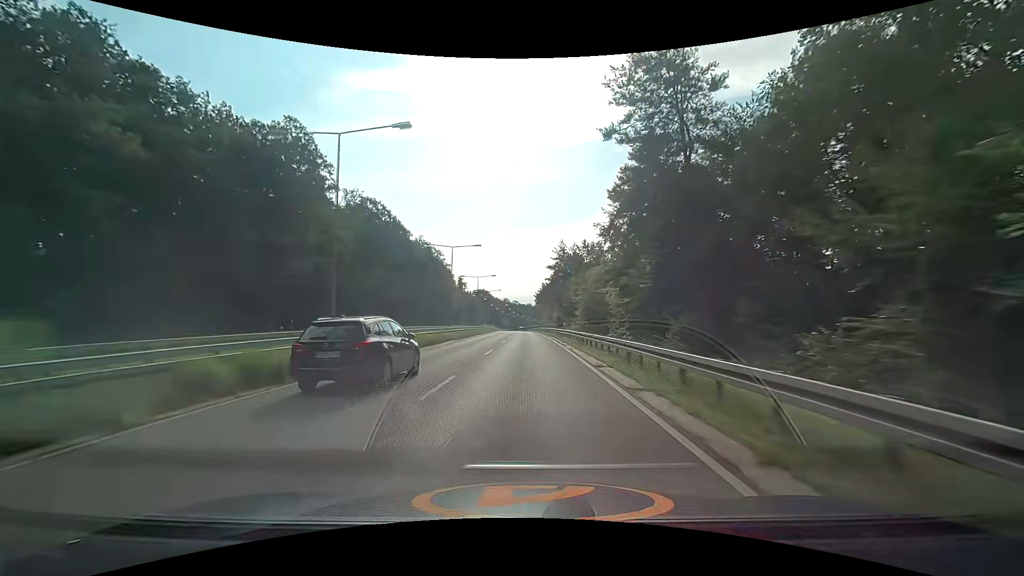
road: trunk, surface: asphalt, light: Day
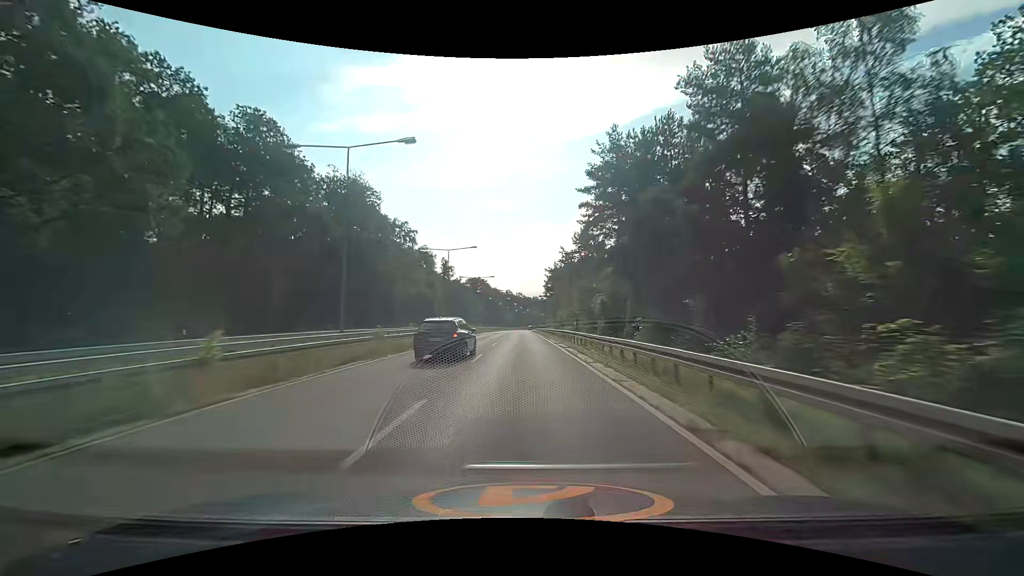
(-0.4, +63.4) m; -1°
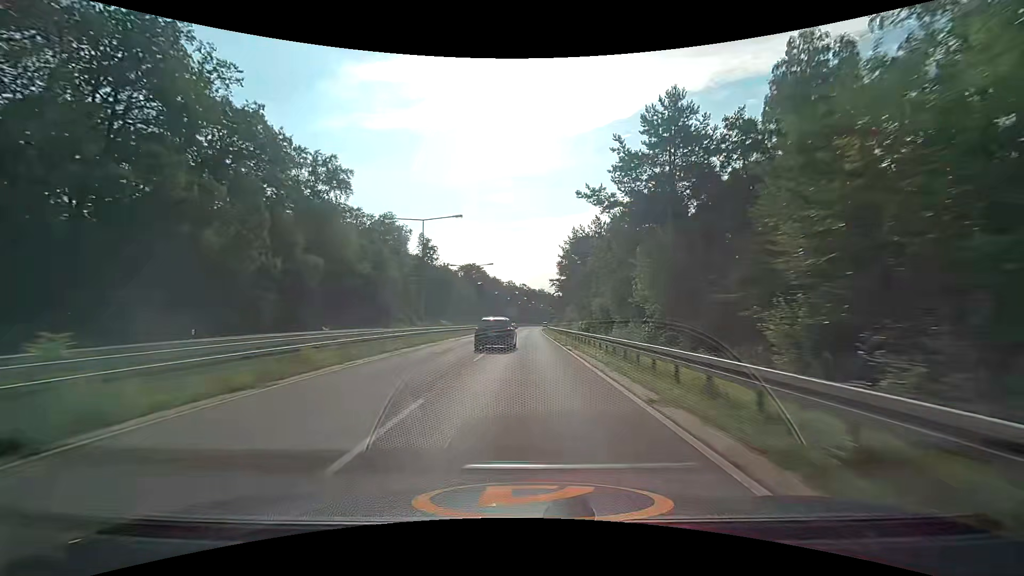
(-0.5, +47.7) m; 0°
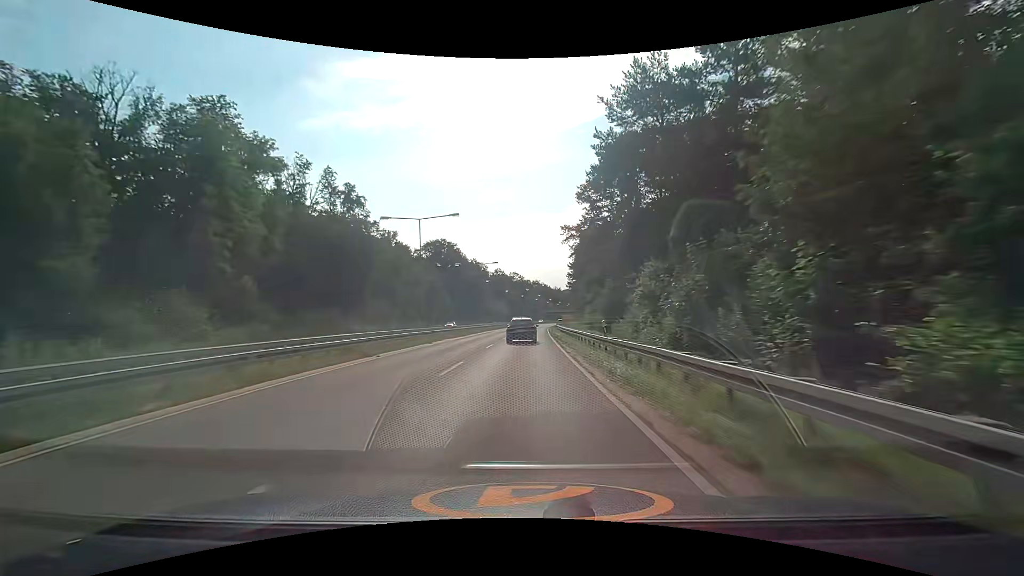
(+0.3, +63.8) m; +1°
